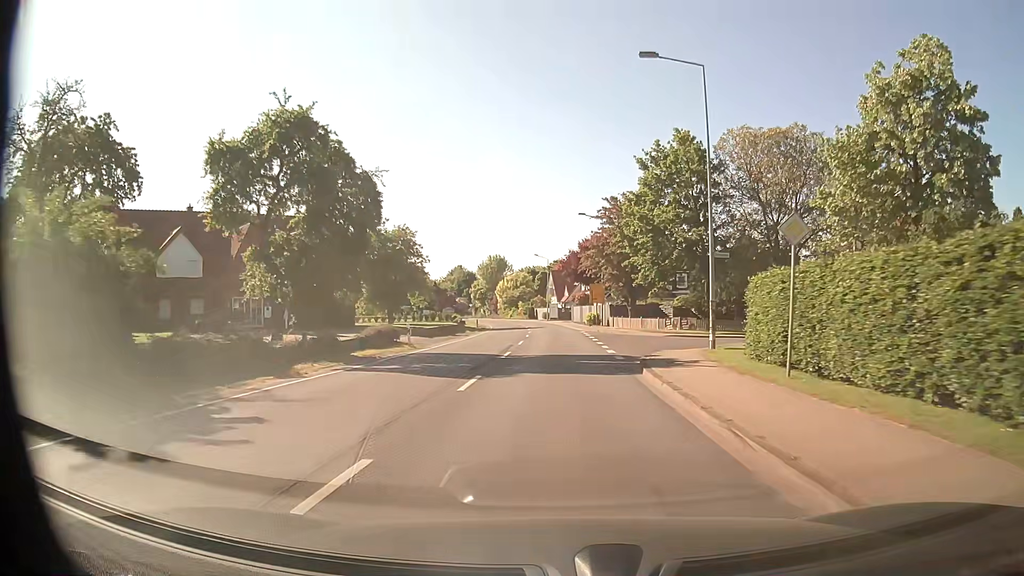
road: secondary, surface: asphalt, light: Day
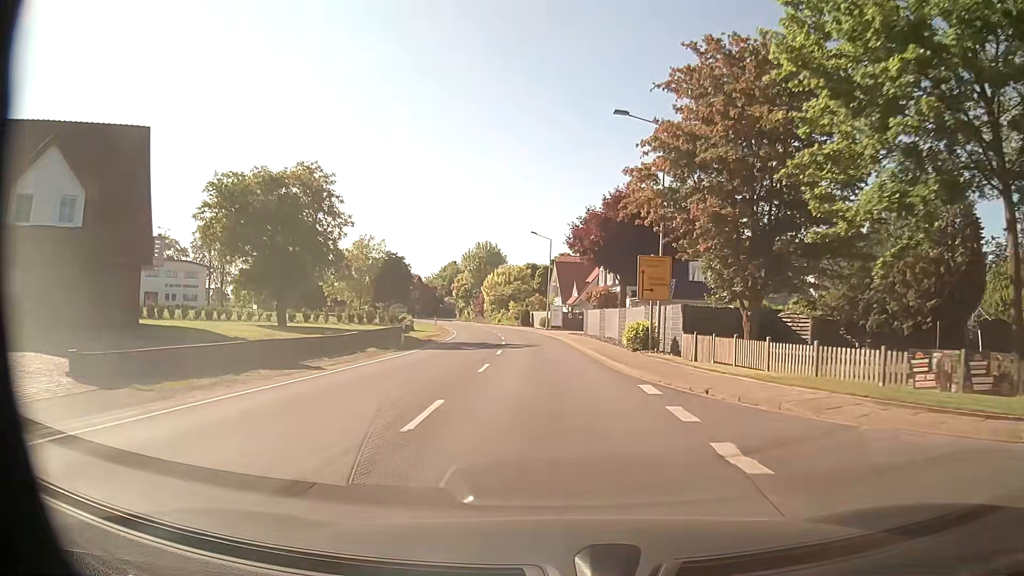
(0.0, +31.6) m; 0°
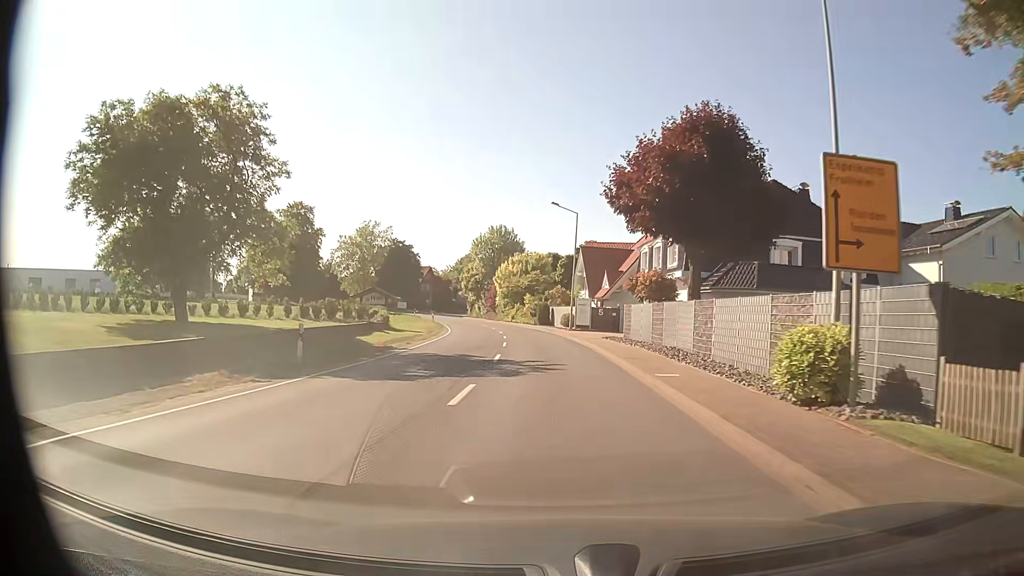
(-0.3, +15.8) m; -2°
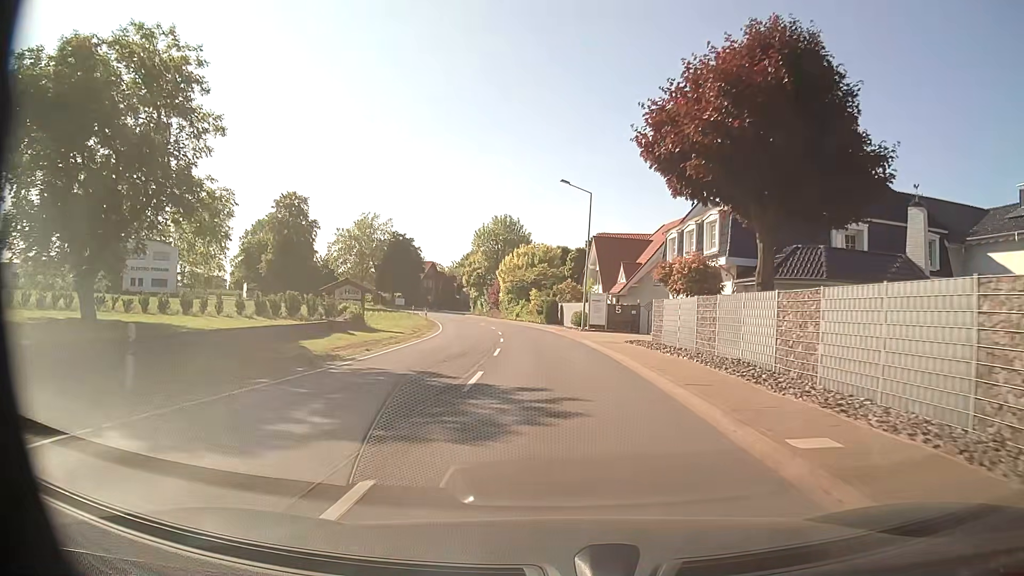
(-0.1, +7.9) m; 0°
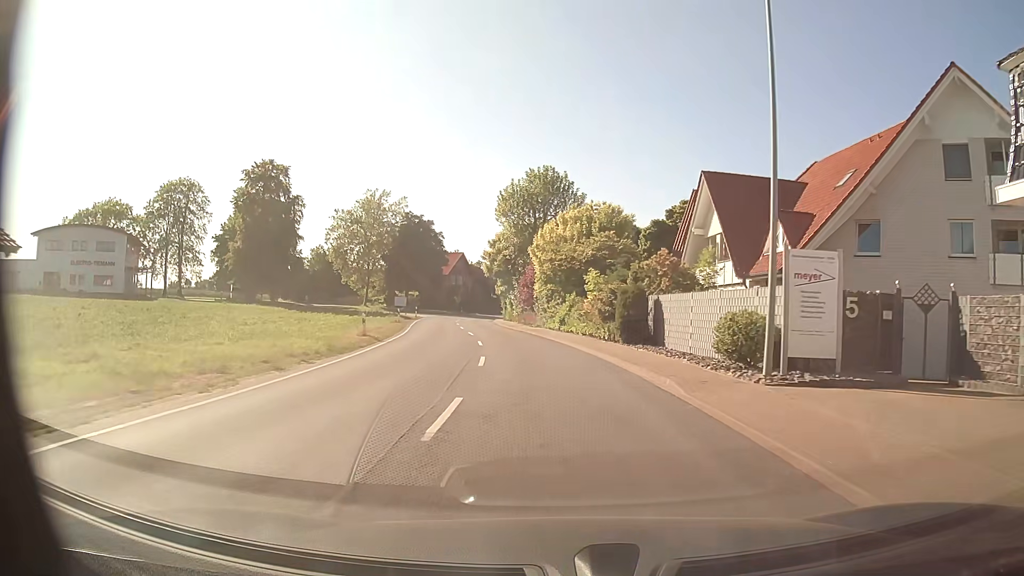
(-1.5, +31.7) m; -6°
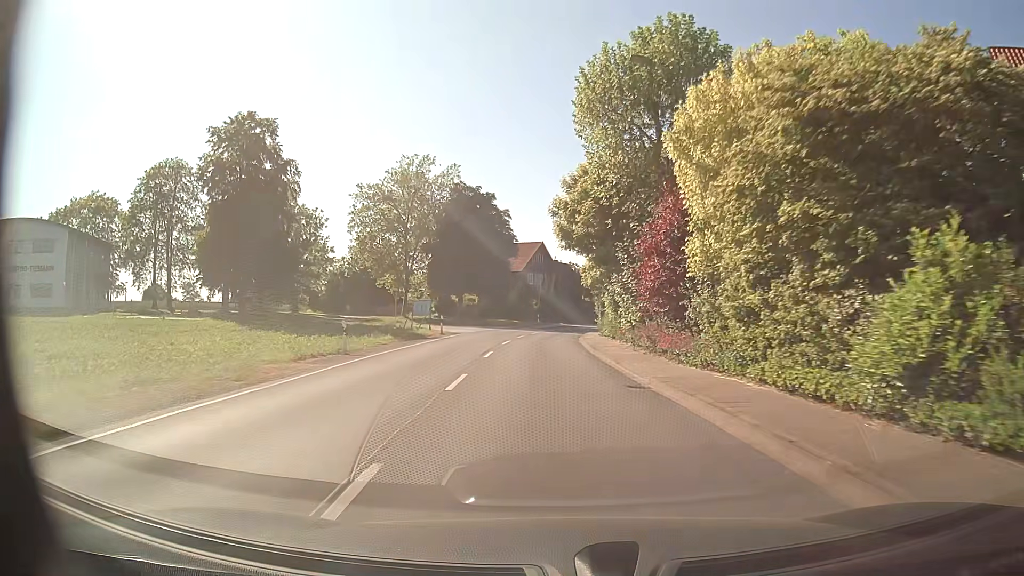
(-2.1, +31.5) m; -8°
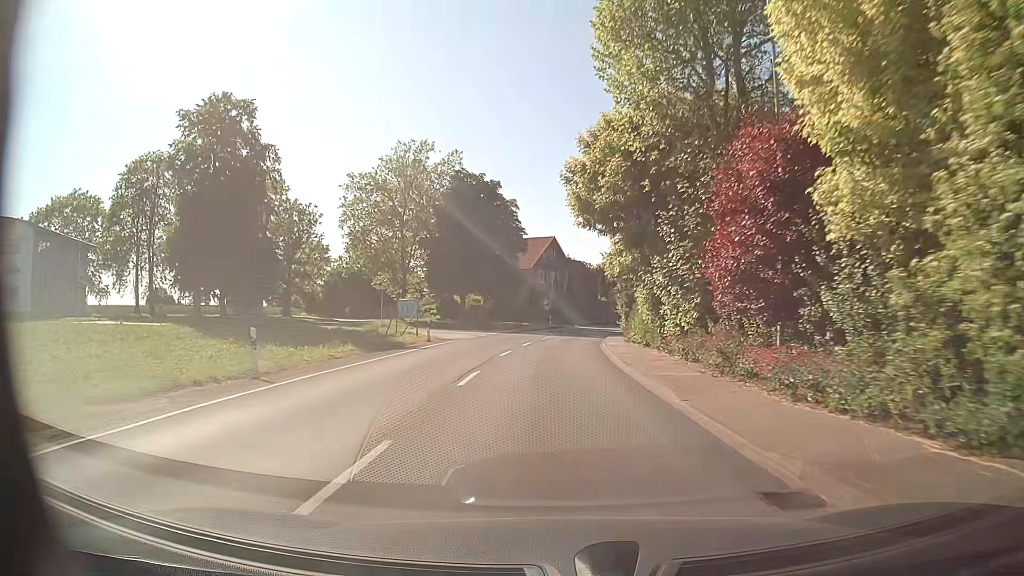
(-0.1, +7.9) m; -1°
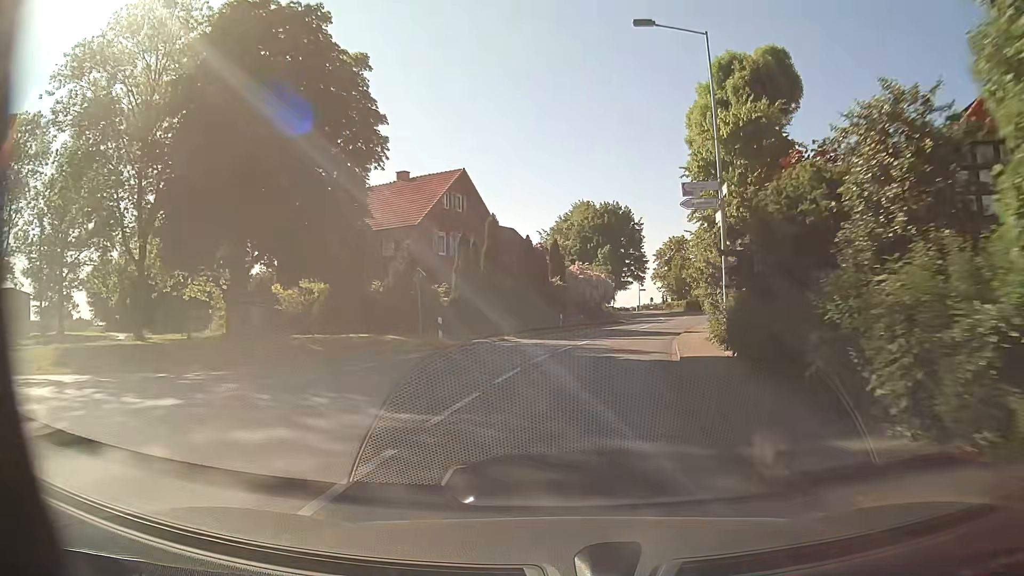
(+1.0, +39.5) m; +6°
(0, +10) (+2, +20) (+3, +30) (+5, +40) (+8, +49) (+12, +59) (+16, +68) (+21, +76) (+26, +84) (+33, +92) m
